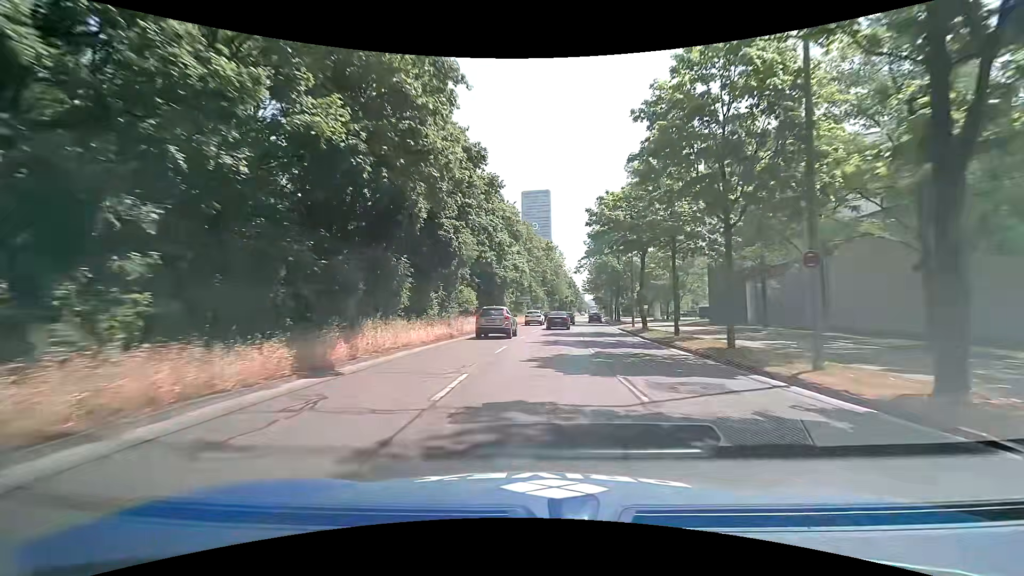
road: primary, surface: asphalt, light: Day
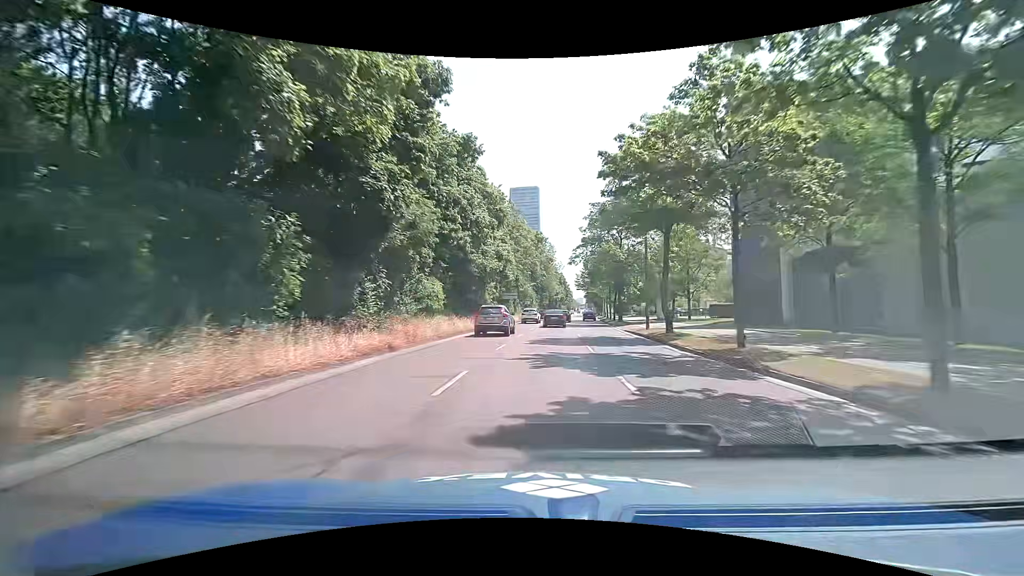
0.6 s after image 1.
(+0.1, +8.7) m; +2°
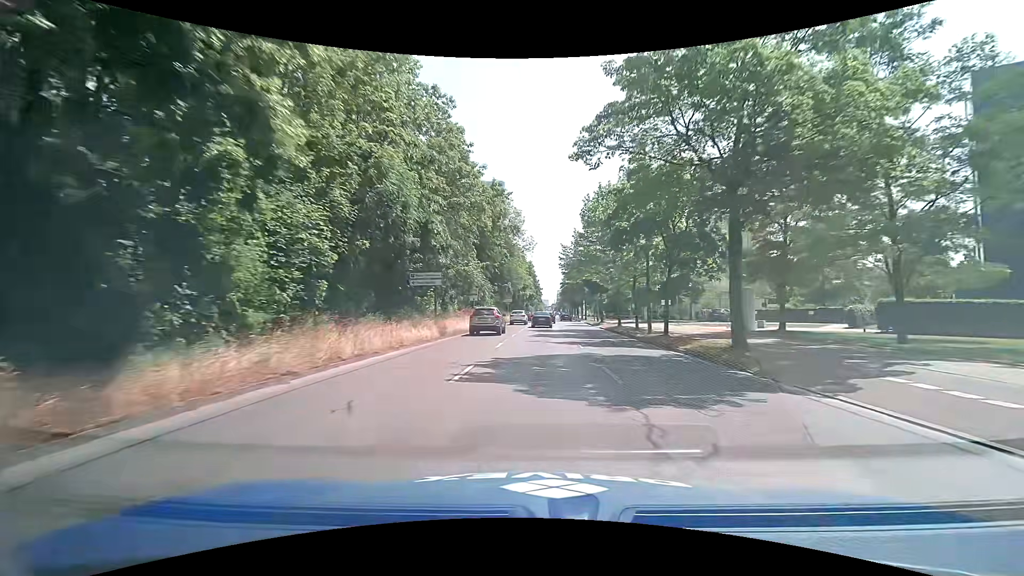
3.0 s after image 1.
(+0.9, +34.0) m; +3°
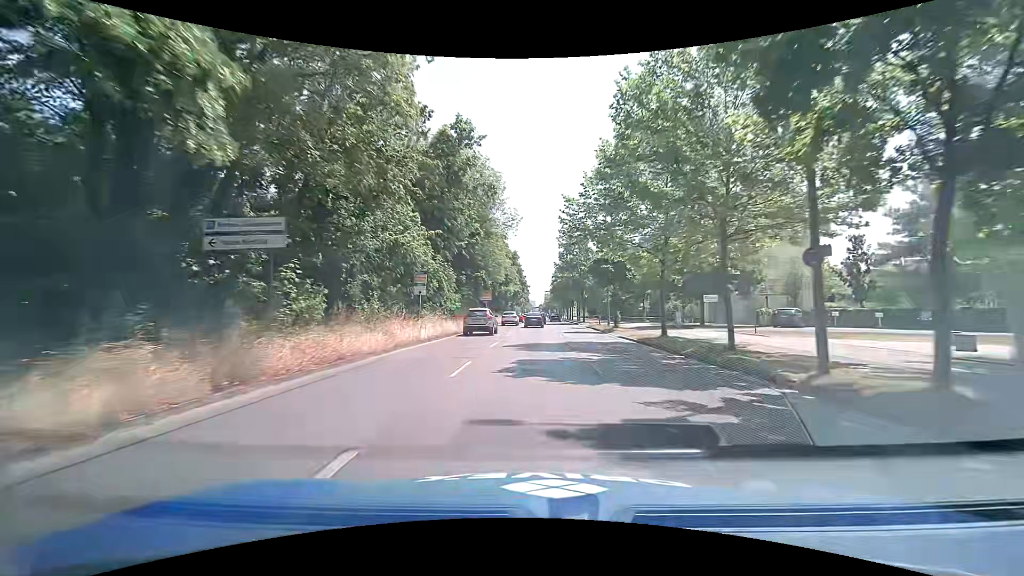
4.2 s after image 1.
(+0.2, +16.9) m; +2°
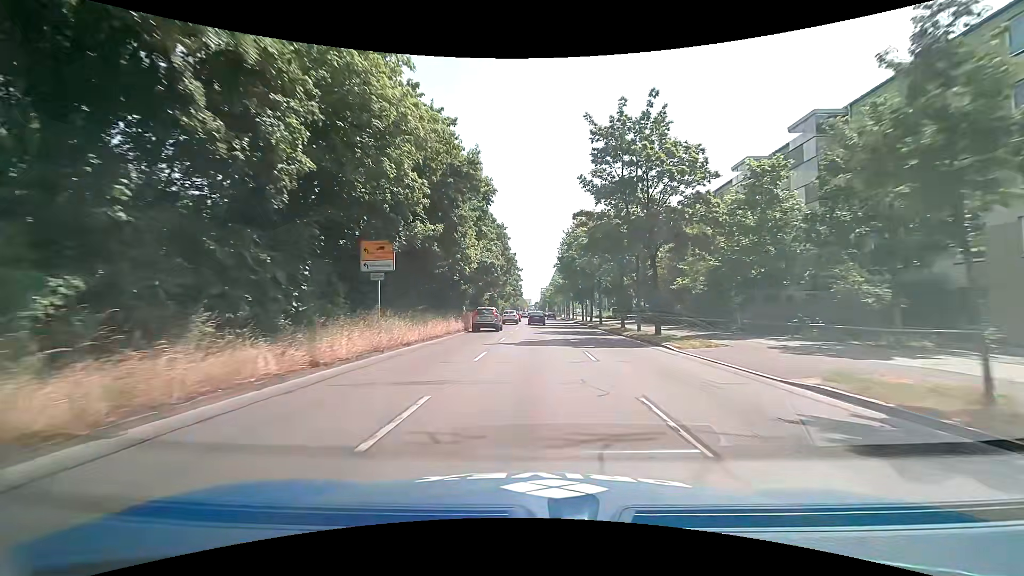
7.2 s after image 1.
(+0.3, +41.9) m; +1°
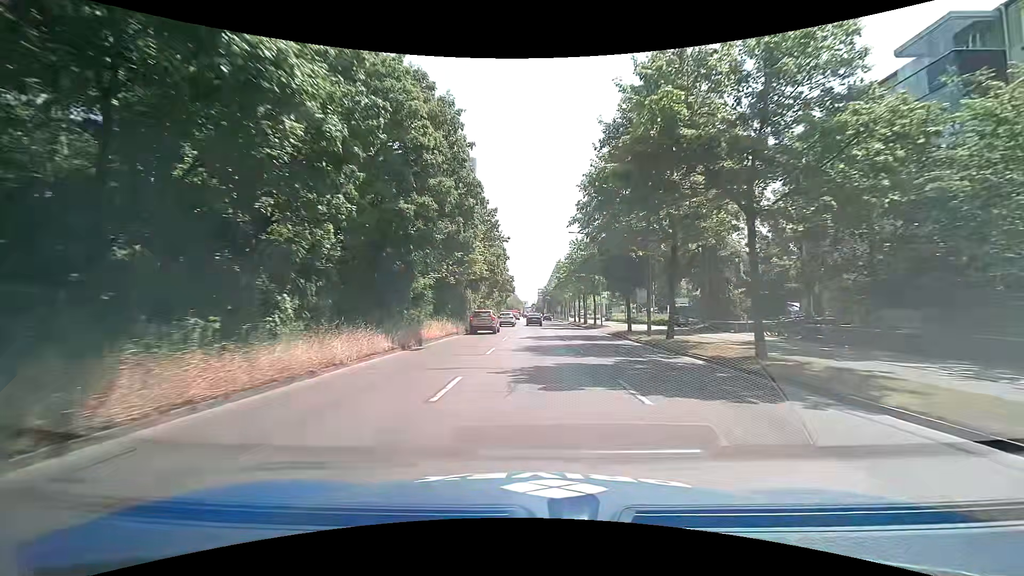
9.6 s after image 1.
(0.0, +33.0) m; -1°
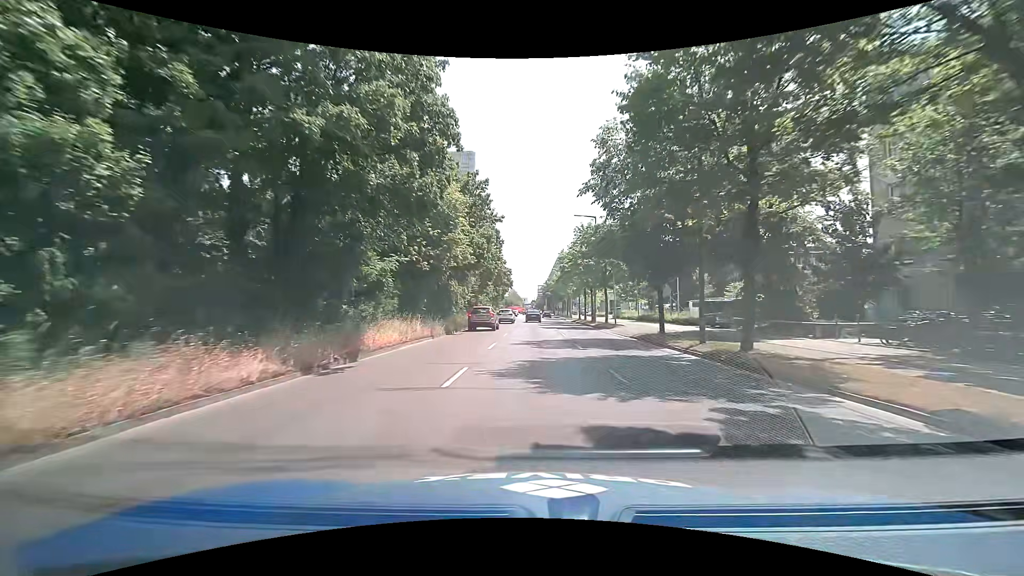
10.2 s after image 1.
(+0.2, +8.0) m; +2°
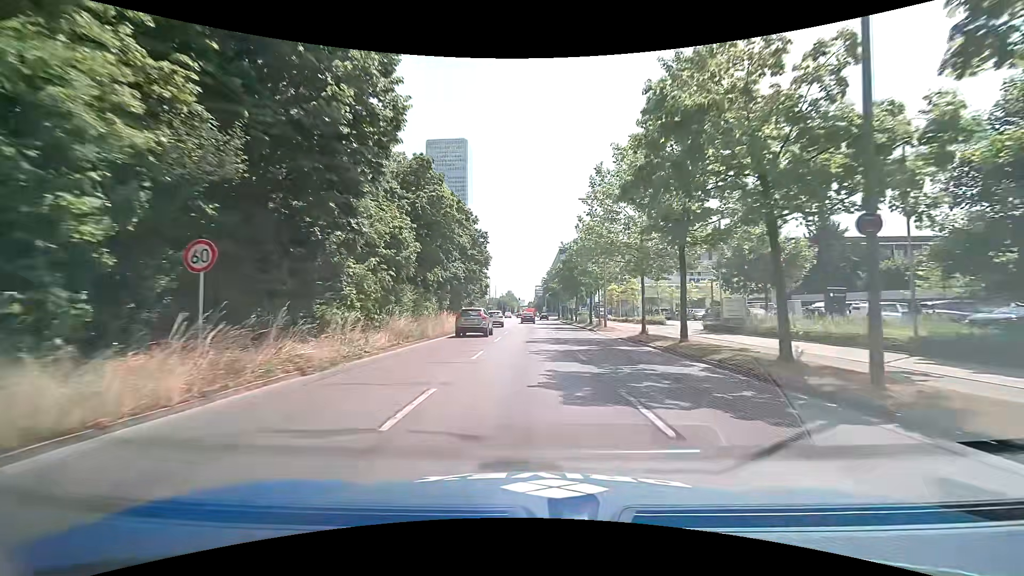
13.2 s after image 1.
(-0.4, +39.1) m; 0°
(0, +10) (0, +20) (0, +30) (0, +40) (0, +50) (0, +60) (0, +70) (-1, +80) (-1, +90) (-1, +100) m
